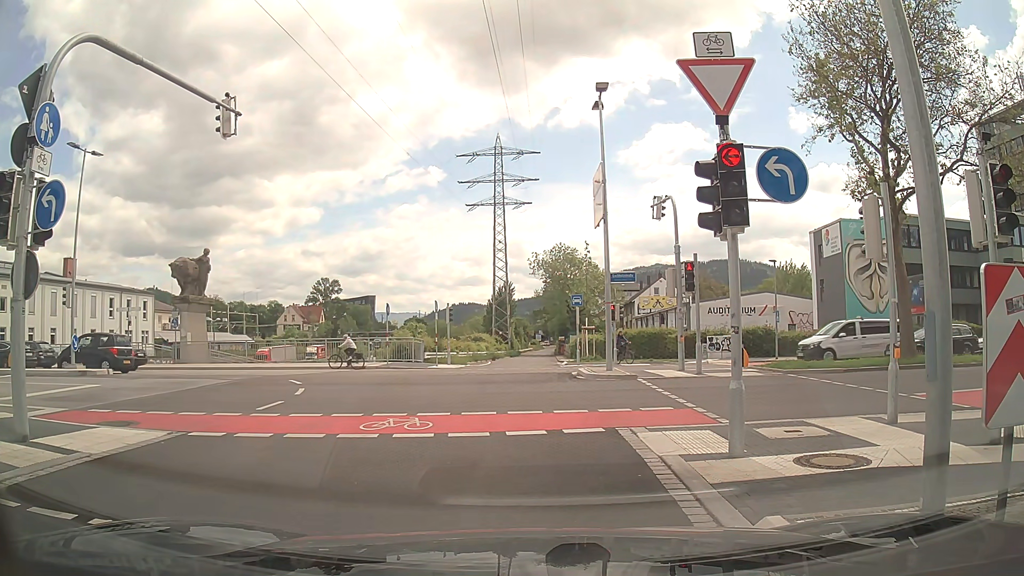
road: trunk_link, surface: asphalt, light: Day
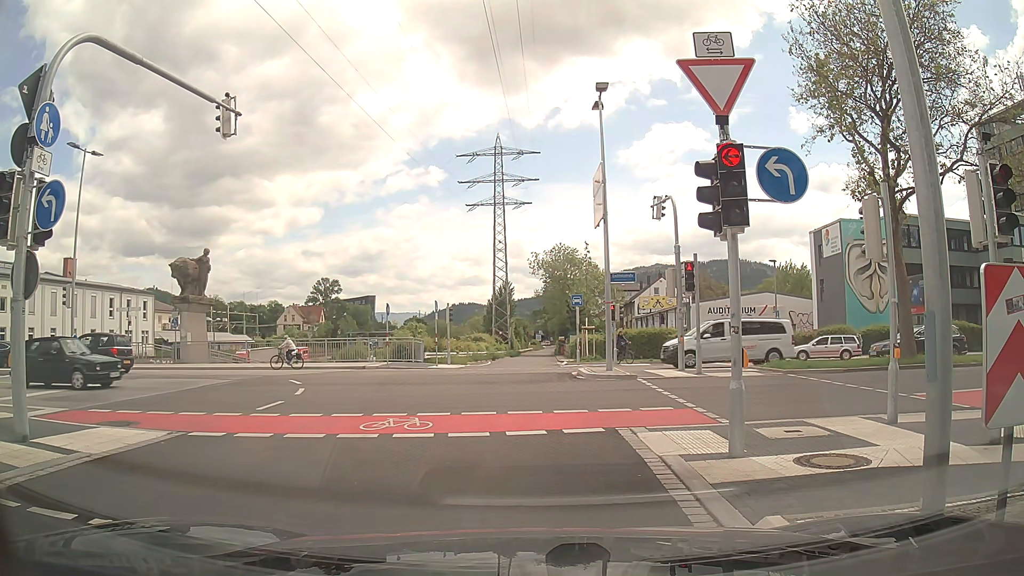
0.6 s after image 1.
(0.0, 0.0) m; 0°
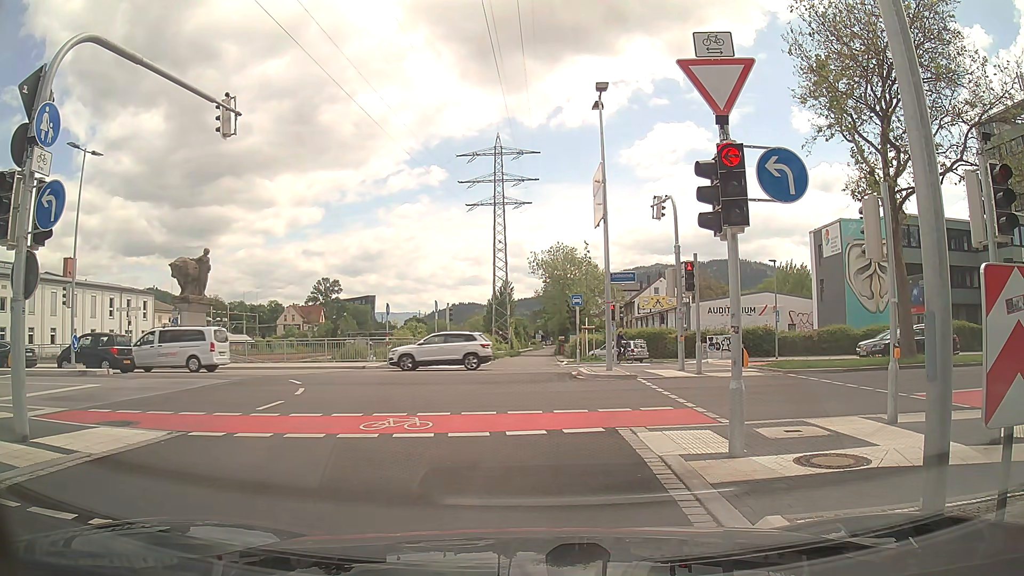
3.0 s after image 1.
(0.0, 0.0) m; 0°
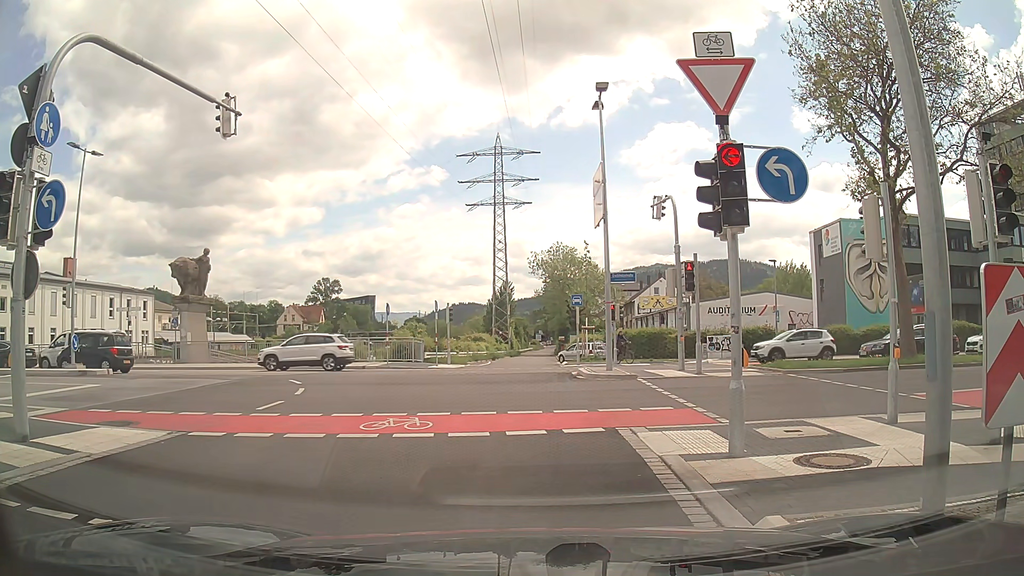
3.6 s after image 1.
(0.0, 0.0) m; 0°
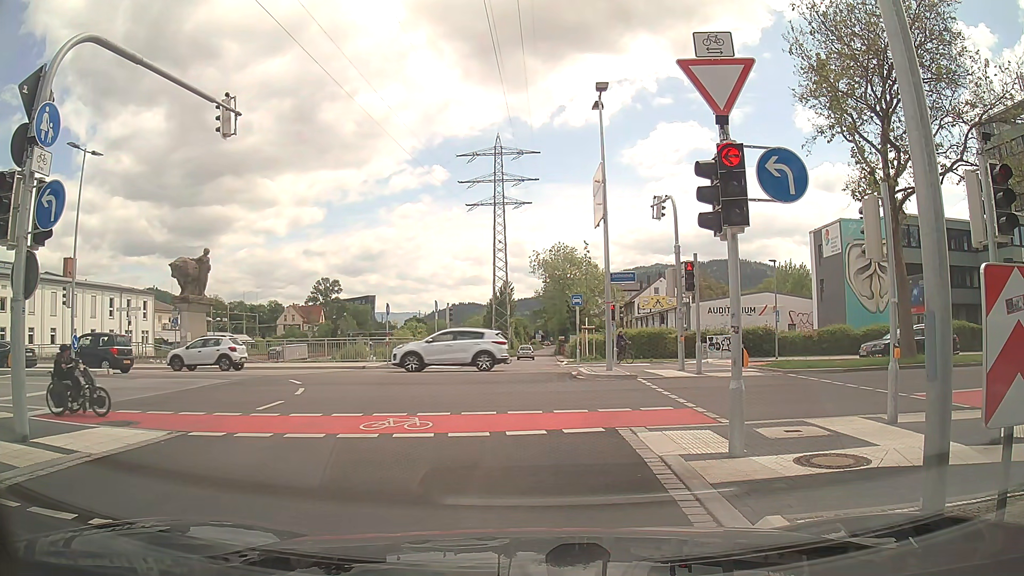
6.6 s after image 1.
(0.0, 0.0) m; 0°
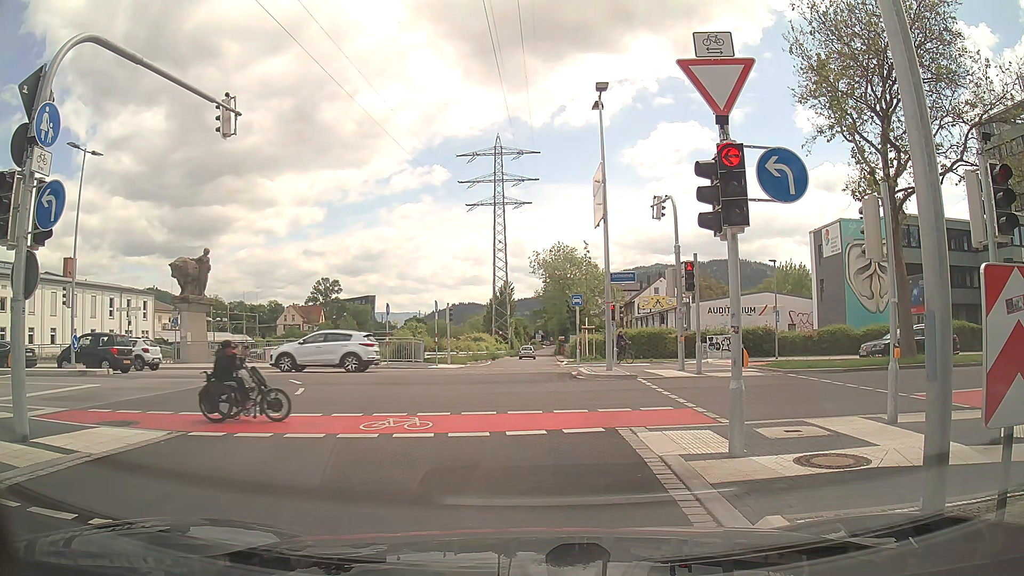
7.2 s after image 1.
(0.0, 0.0) m; 0°
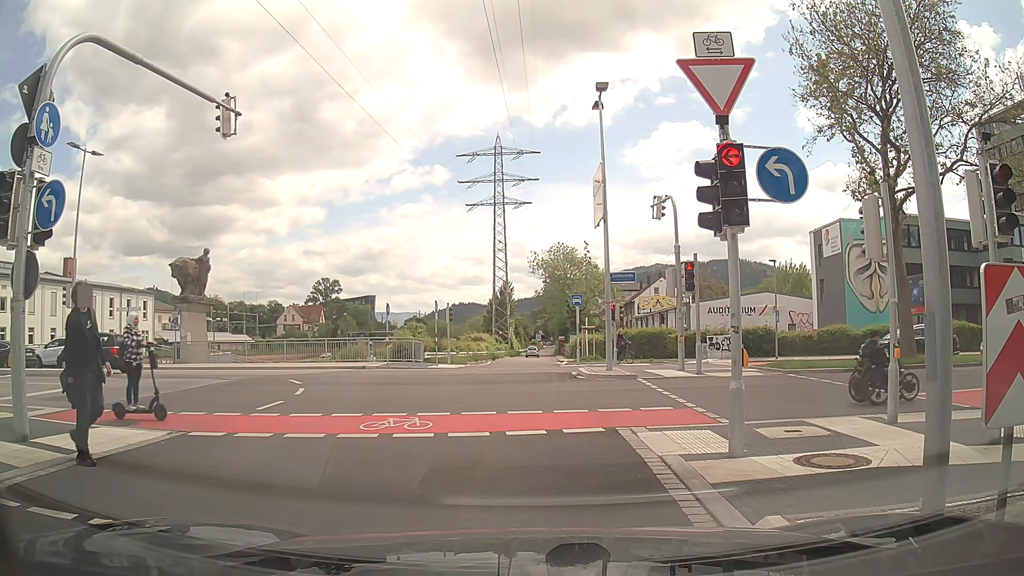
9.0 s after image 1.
(0.0, 0.0) m; 0°
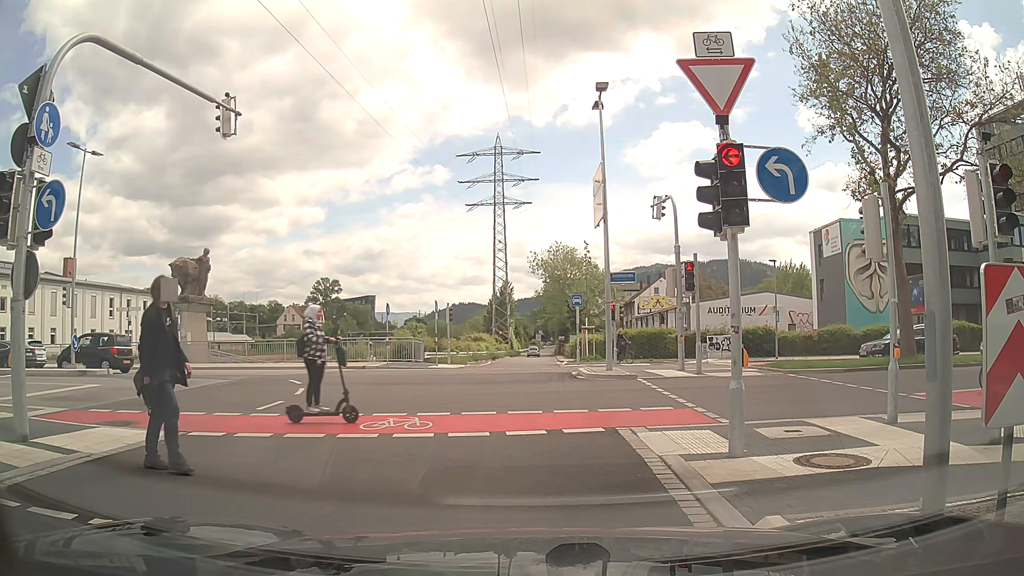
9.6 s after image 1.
(0.0, 0.0) m; 0°
